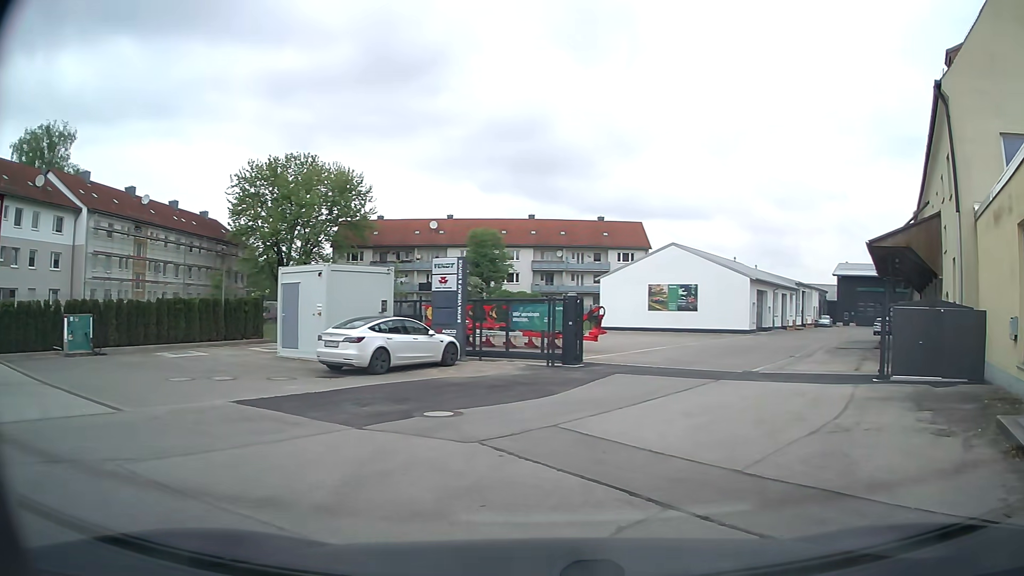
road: service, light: Day
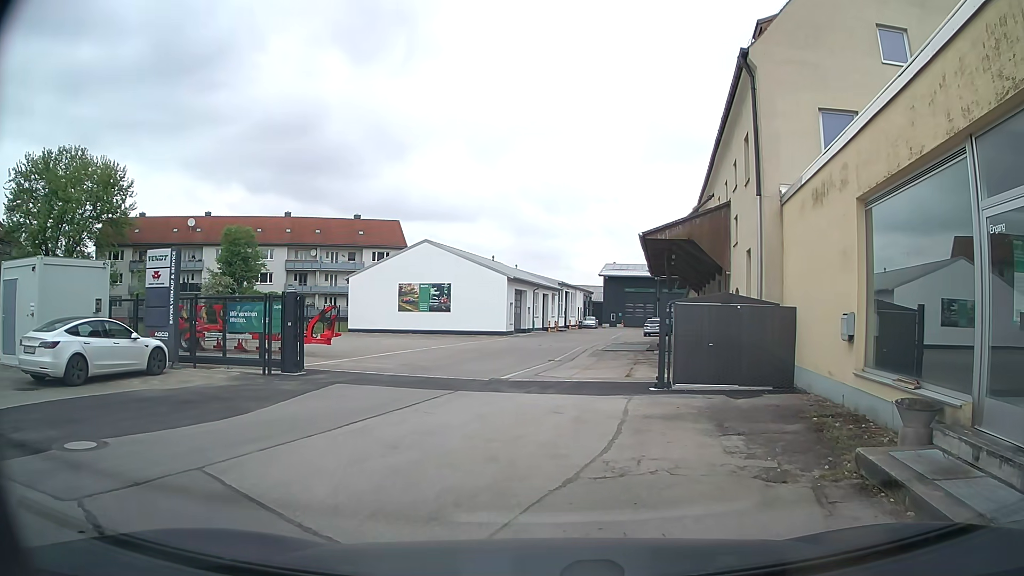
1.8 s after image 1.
(+0.6, +2.8) m; +20°
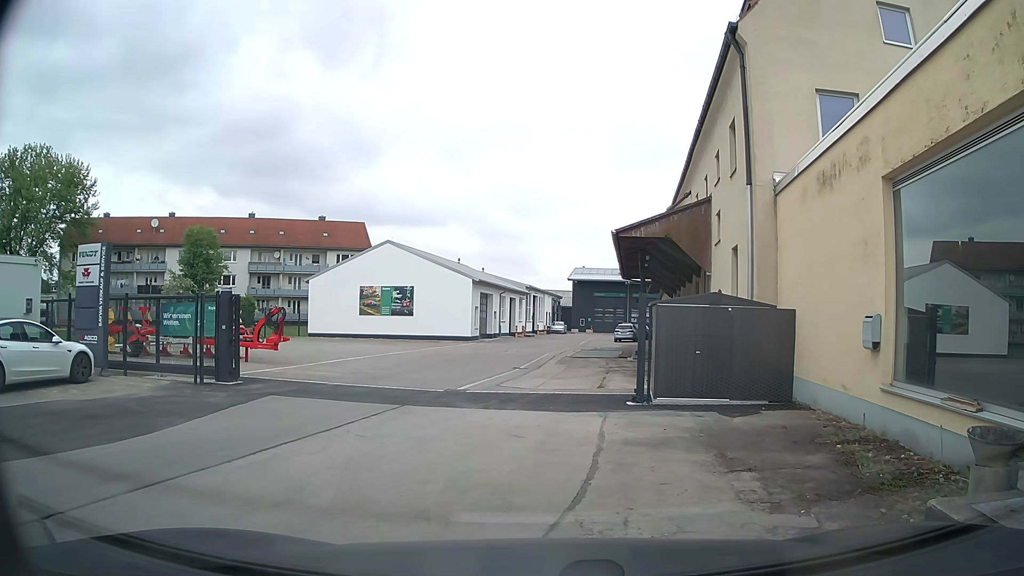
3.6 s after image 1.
(0.0, +1.9) m; 0°
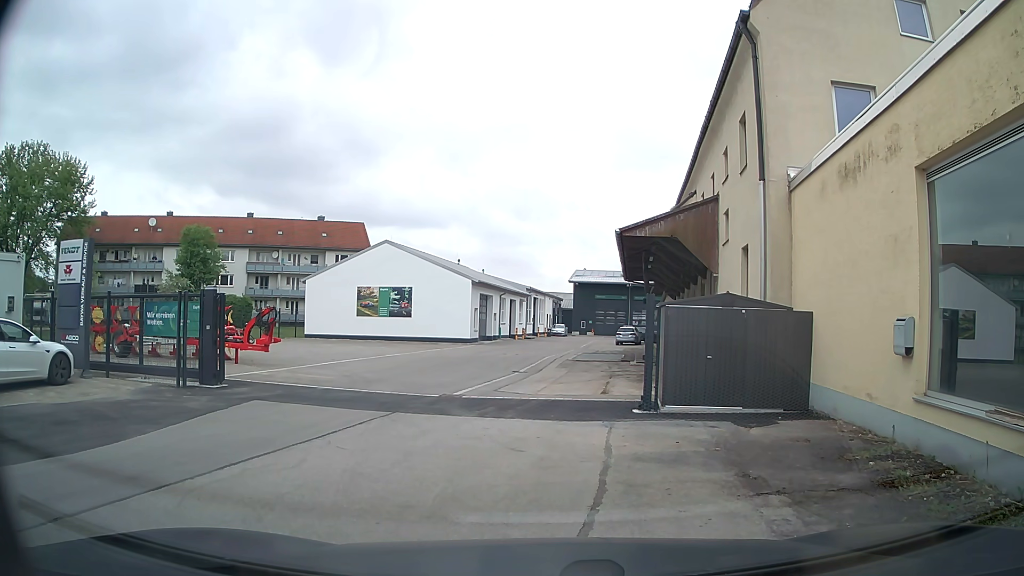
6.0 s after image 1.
(0.0, +0.9) m; 0°
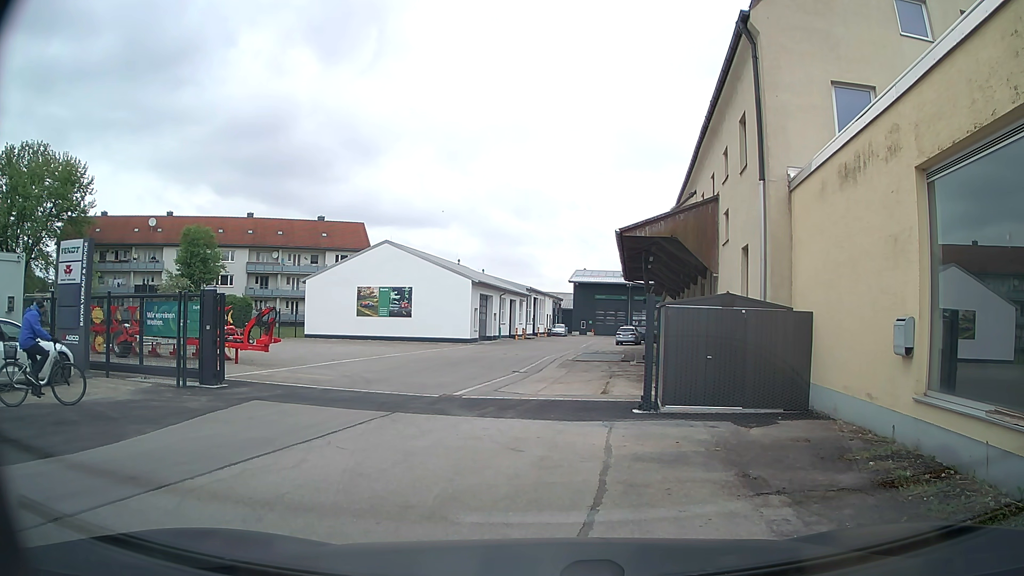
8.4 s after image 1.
(0.0, 0.0) m; 0°
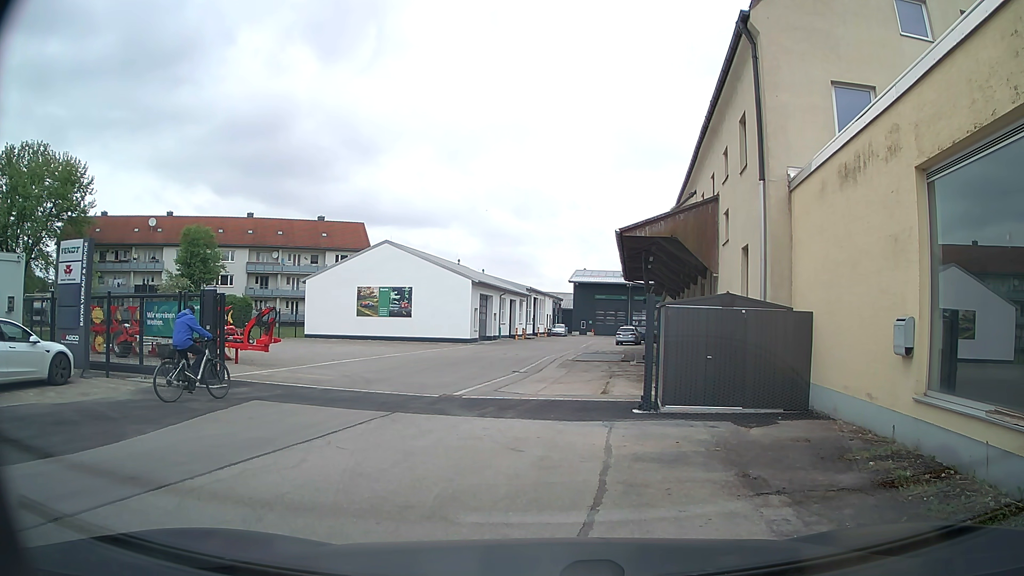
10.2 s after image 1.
(0.0, 0.0) m; 0°
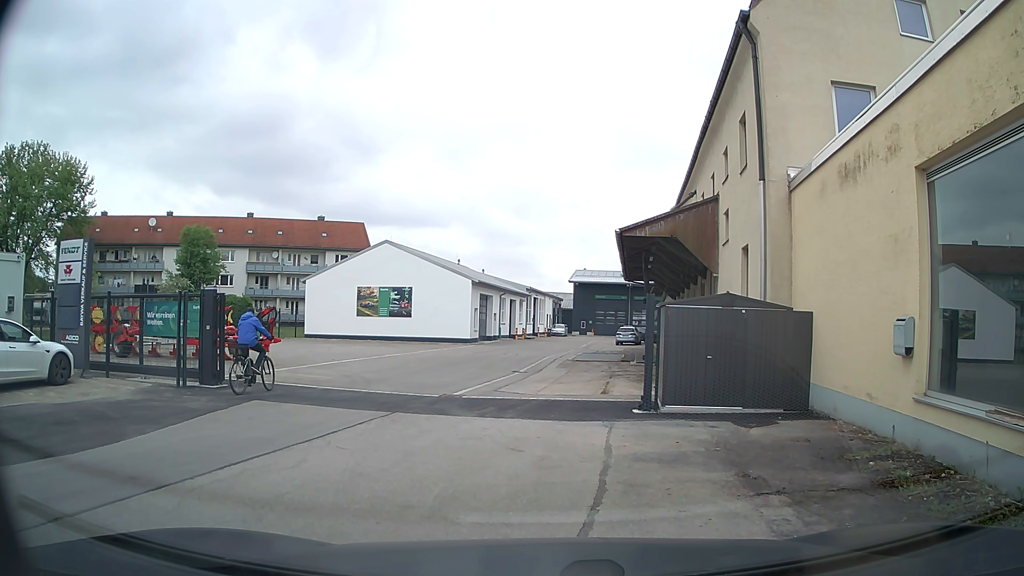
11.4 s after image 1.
(0.0, 0.0) m; 0°
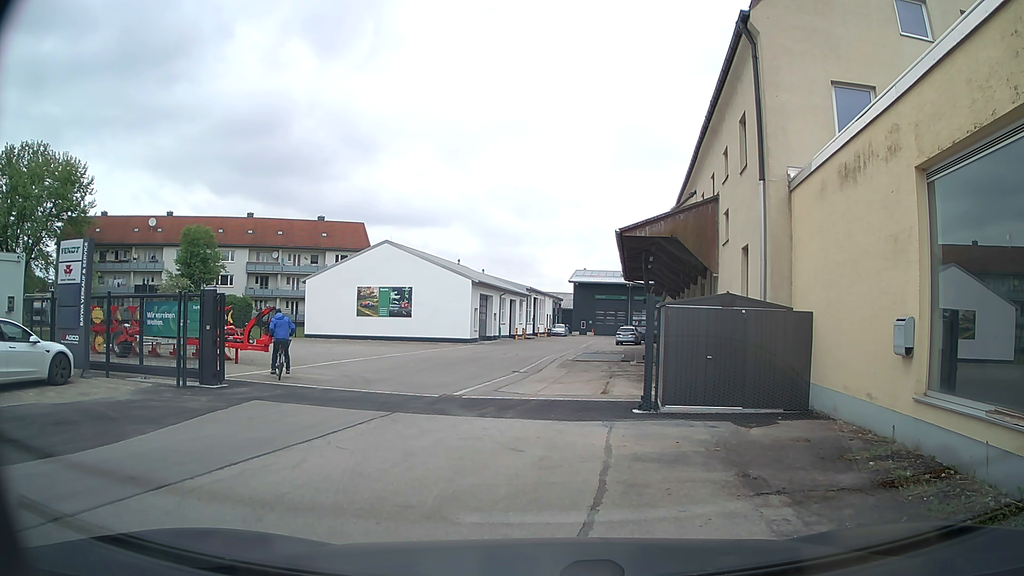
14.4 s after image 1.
(0.0, 0.0) m; 0°
